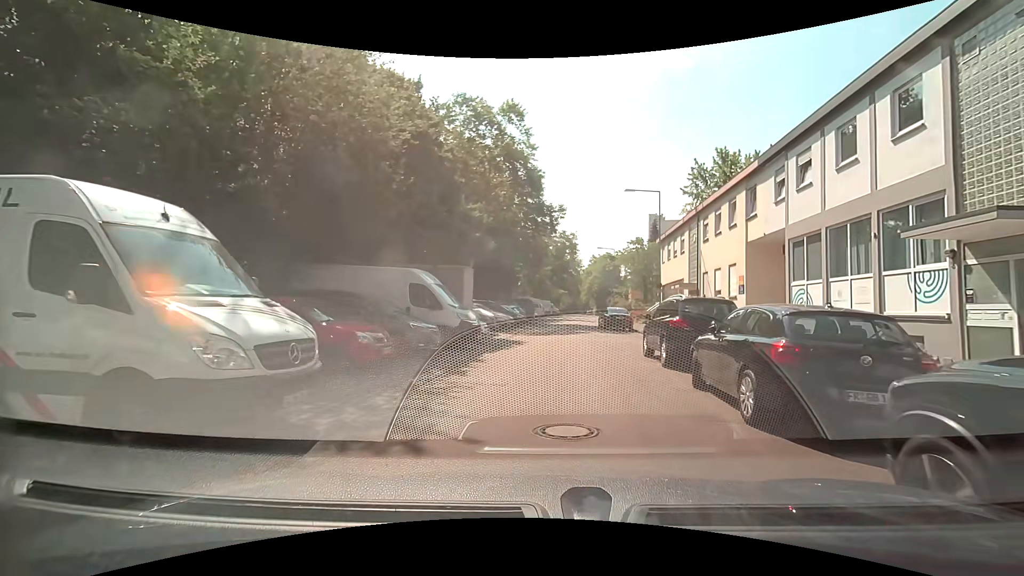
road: unclassified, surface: asphalt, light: Day
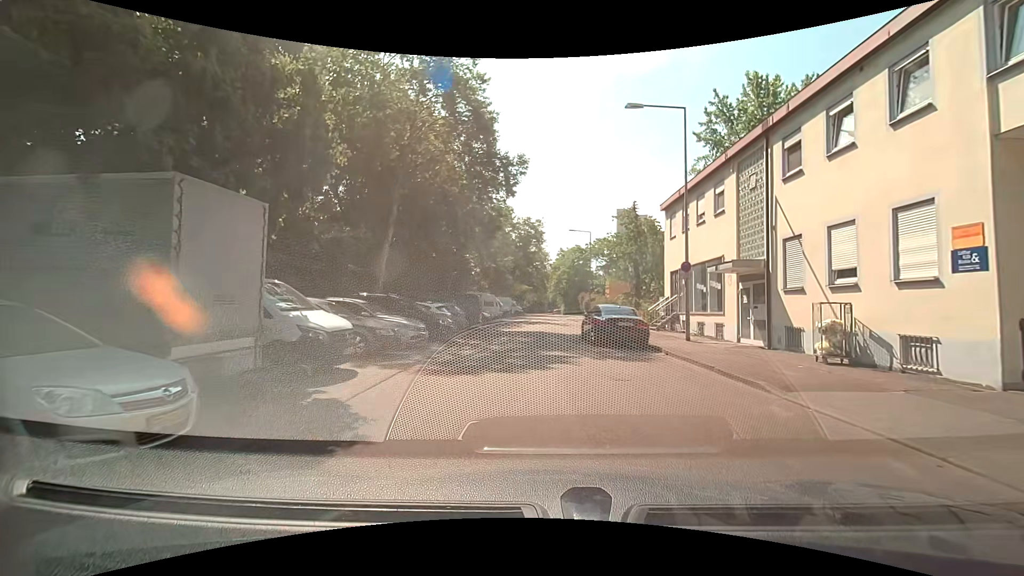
(+0.6, +14.1) m; +1°
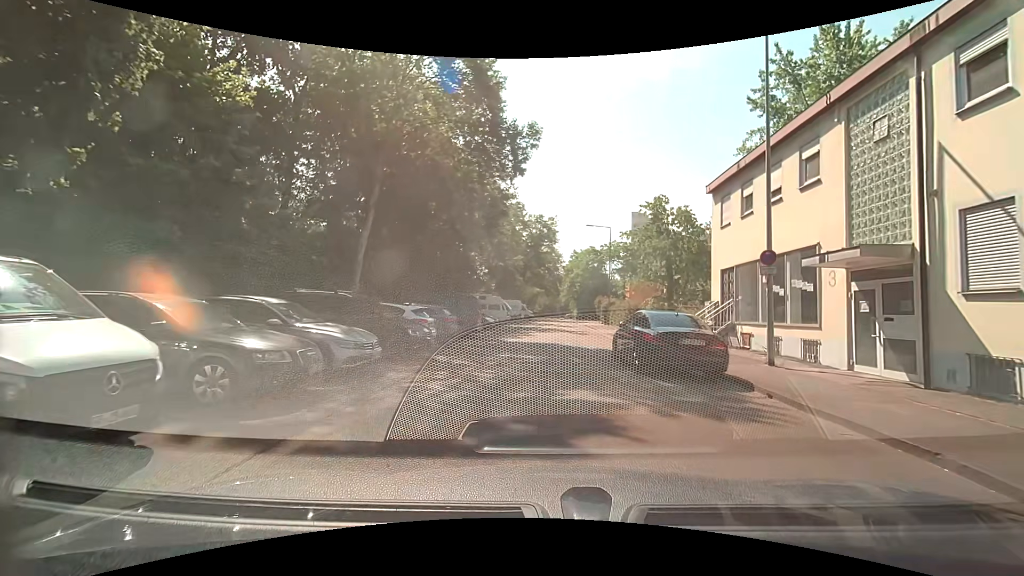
(+0.1, +5.7) m; -1°
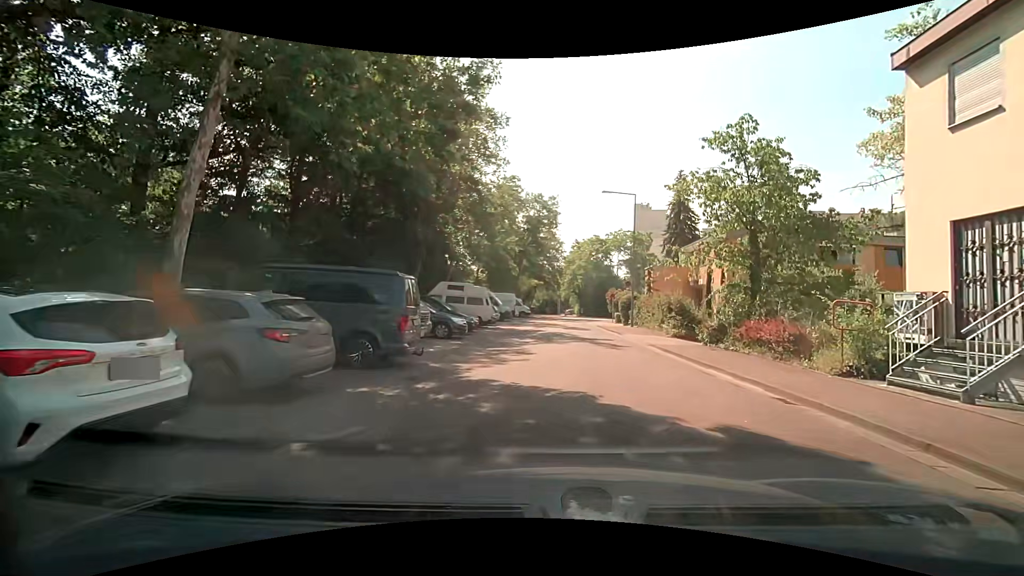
(+0.1, +11.8) m; +2°
